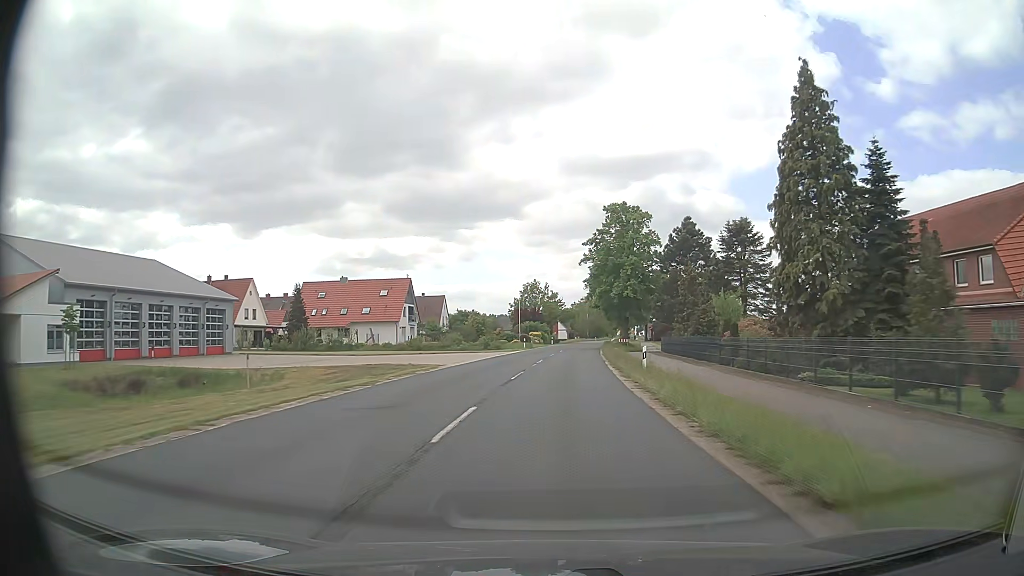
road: secondary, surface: asphalt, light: Day
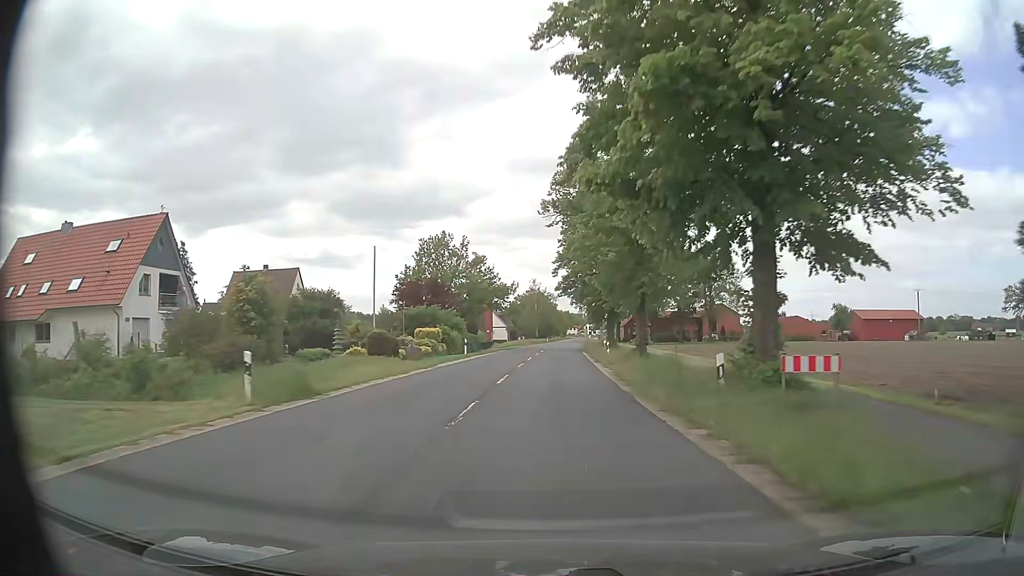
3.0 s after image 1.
(+2.5, +56.3) m; +5°
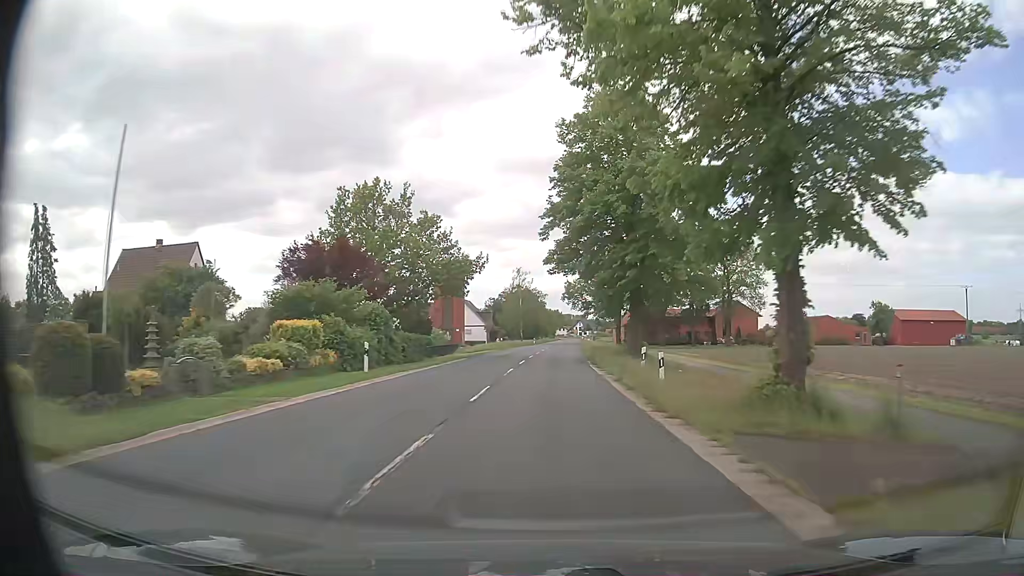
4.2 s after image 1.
(+0.2, +22.6) m; +1°
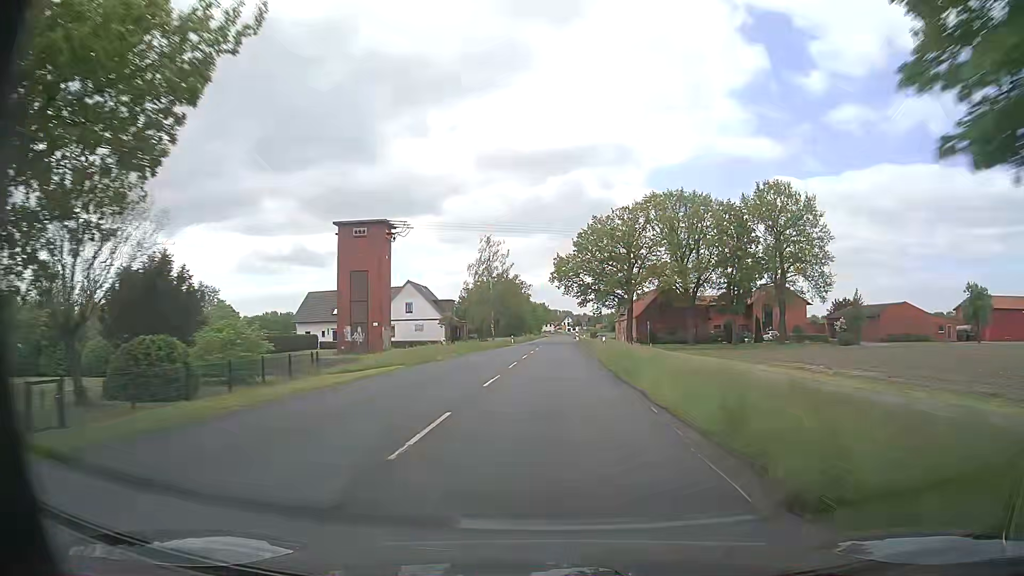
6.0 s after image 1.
(+0.3, +33.9) m; +1°
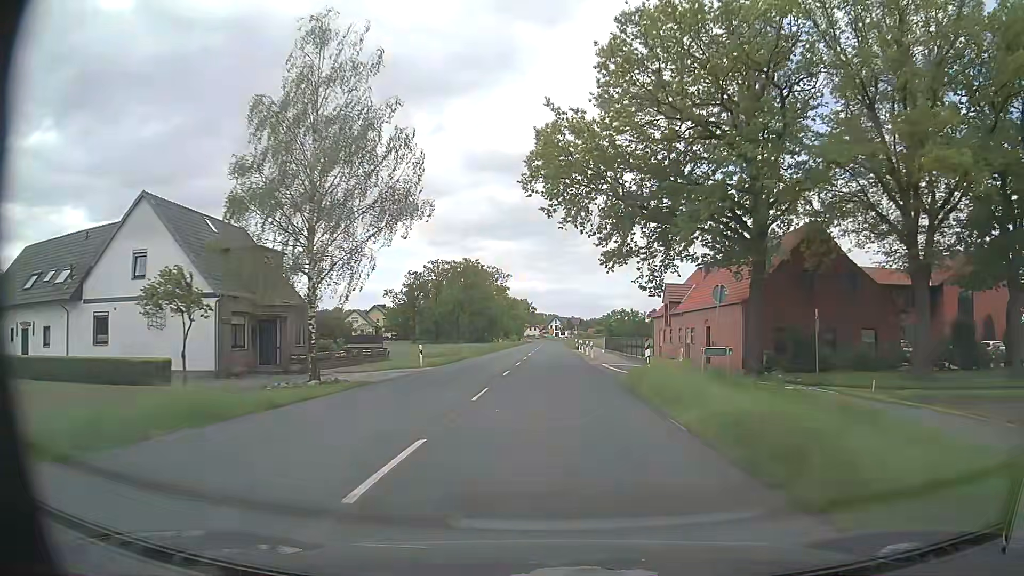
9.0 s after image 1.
(+1.1, +56.5) m; +2°
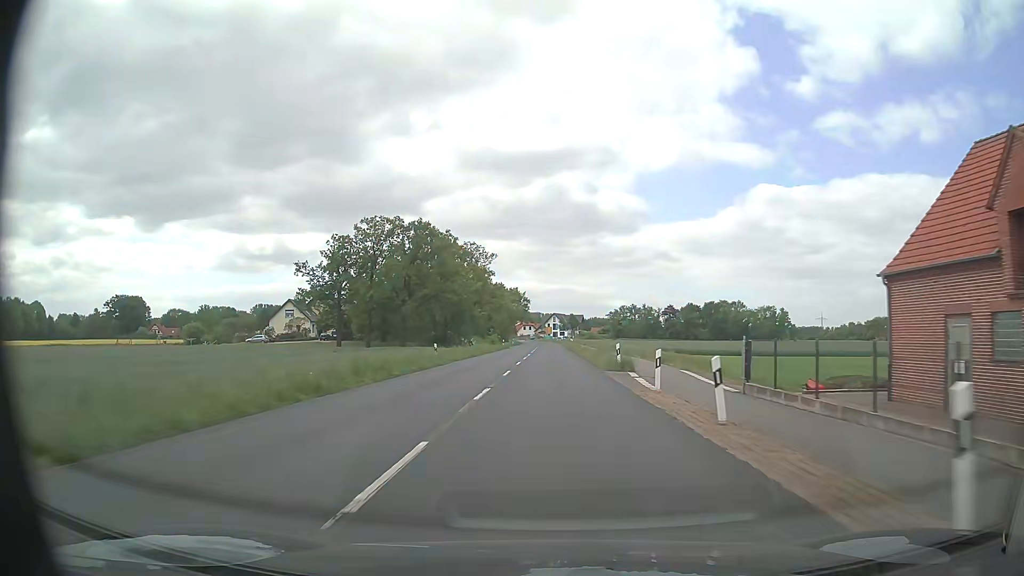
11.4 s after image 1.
(-0.2, +45.2) m; 0°
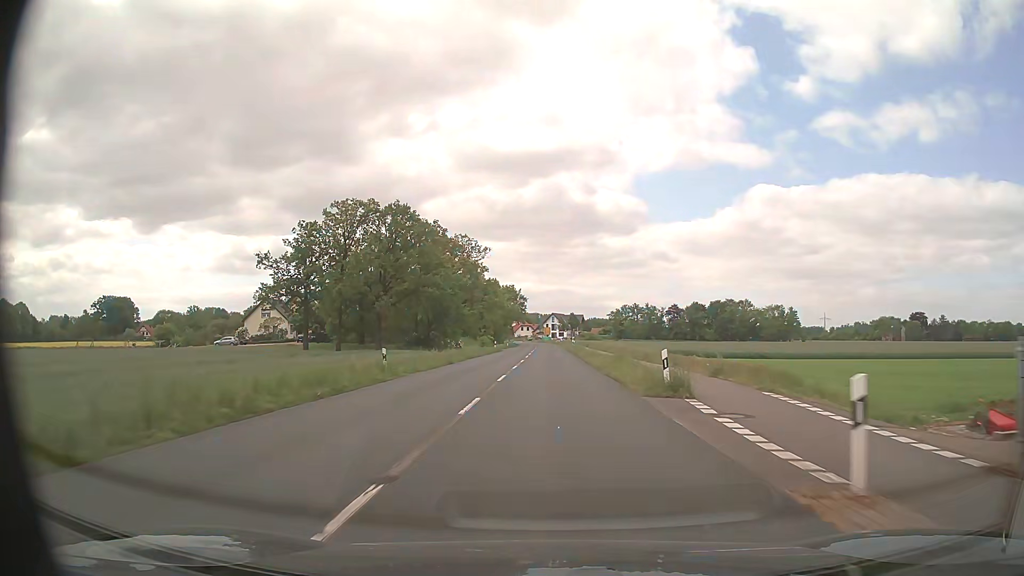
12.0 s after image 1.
(0.0, +11.3) m; 0°
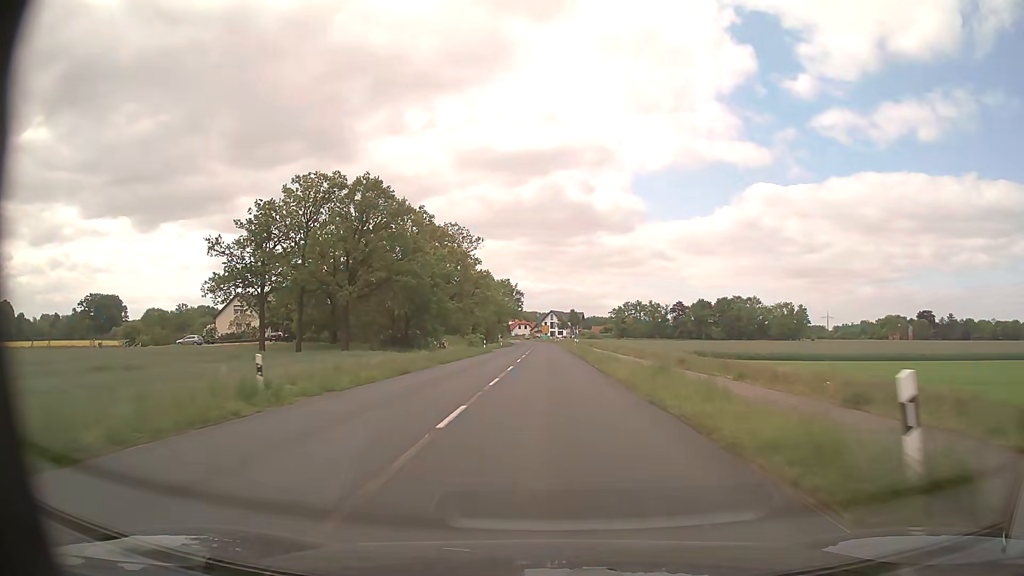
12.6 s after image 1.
(0.0, +11.3) m; 0°
(0, +10) (0, +20) (0, +30) (0, +40) (0, +50) (0, +60) (0, +70) (0, +80) (0, +90) (0, +100) m
